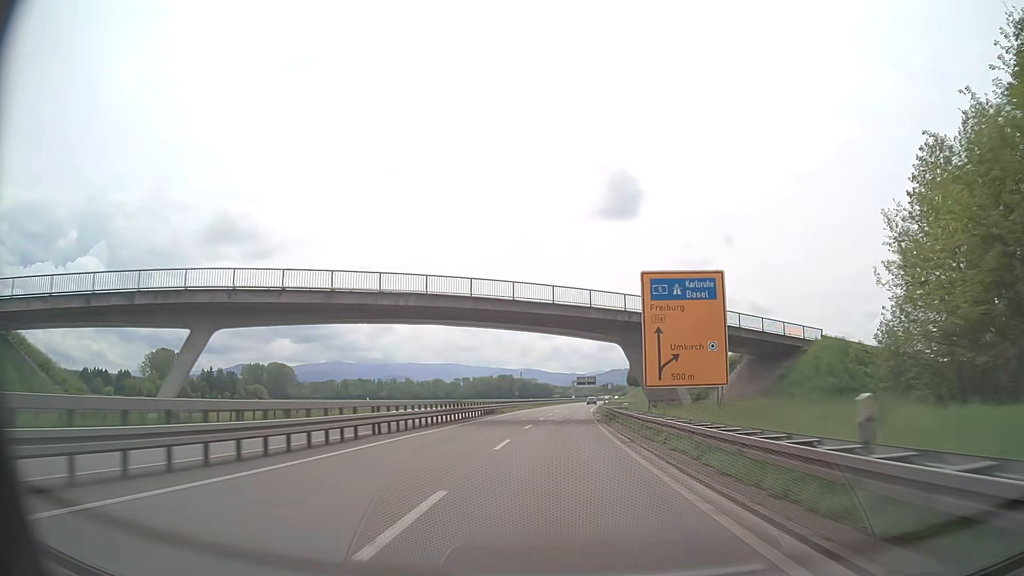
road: trunk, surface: asphalt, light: Day
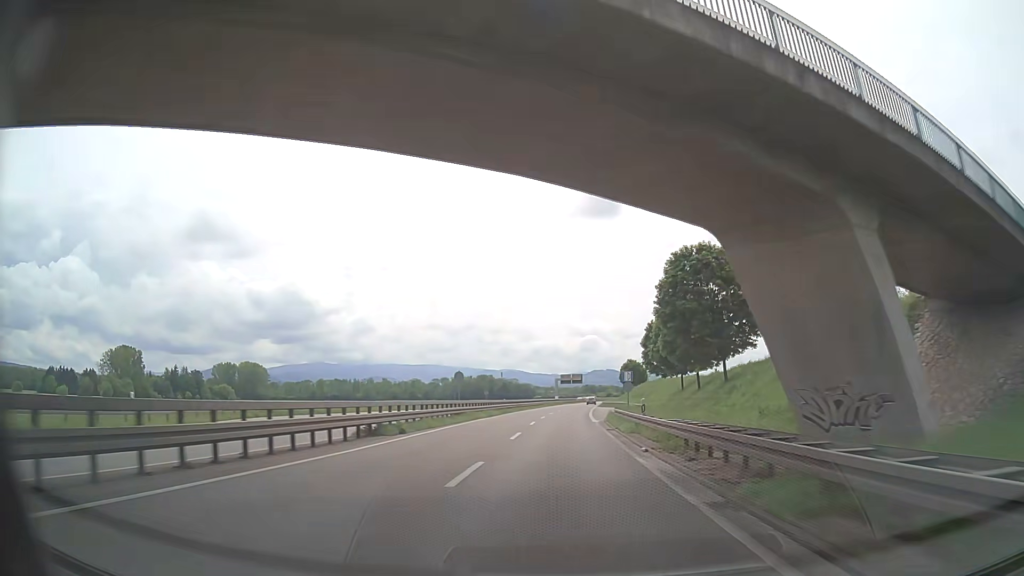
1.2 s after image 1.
(+0.4, +31.3) m; +2°
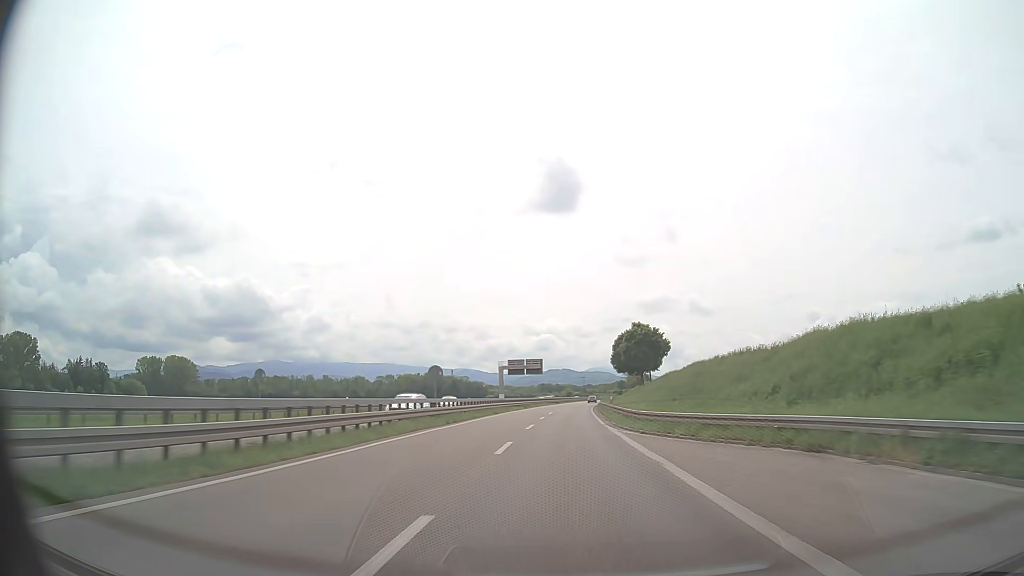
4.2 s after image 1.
(+2.0, +78.2) m; +4°
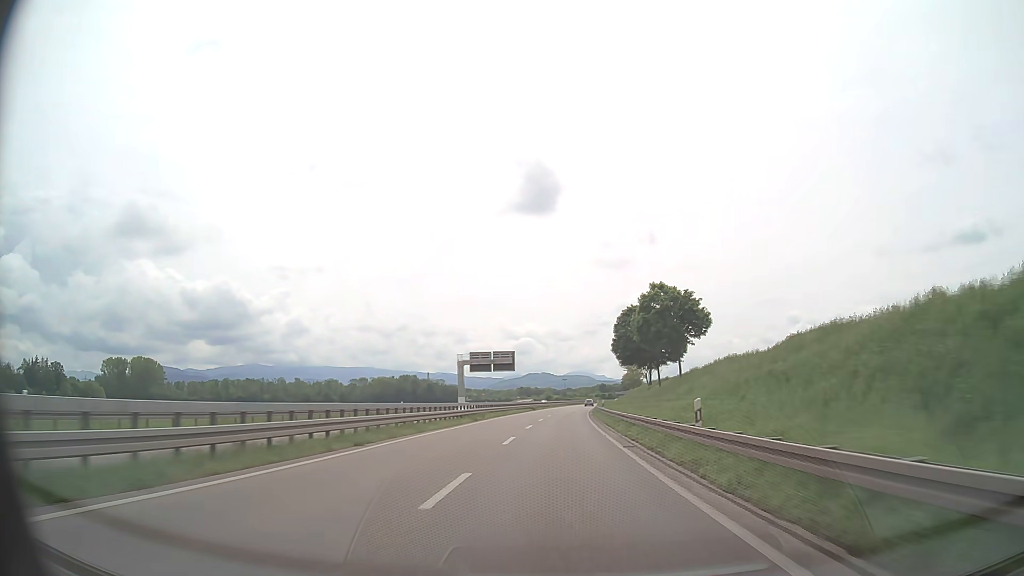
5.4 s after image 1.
(+0.3, +31.2) m; +1°
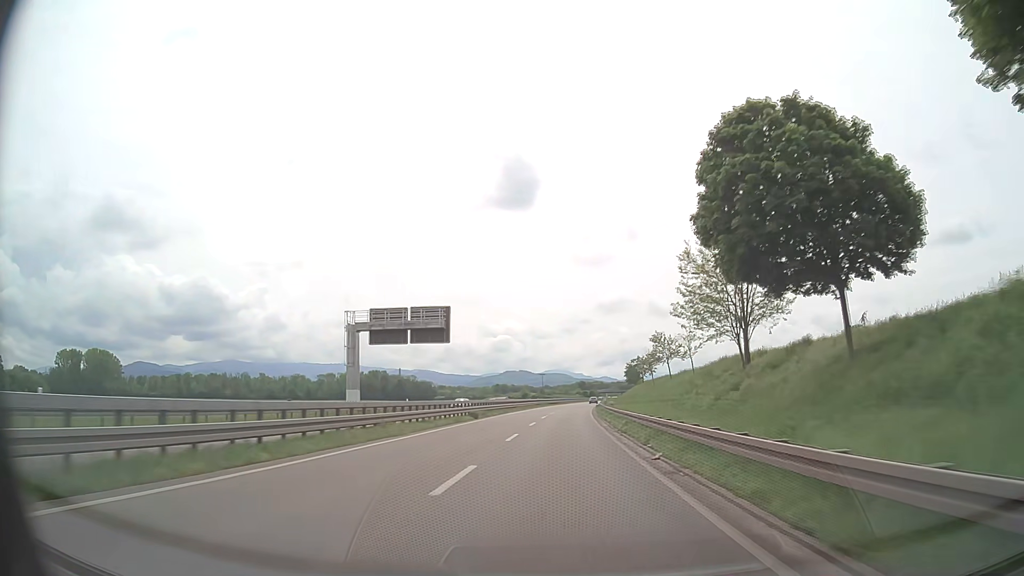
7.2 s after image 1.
(+0.9, +46.9) m; +2°
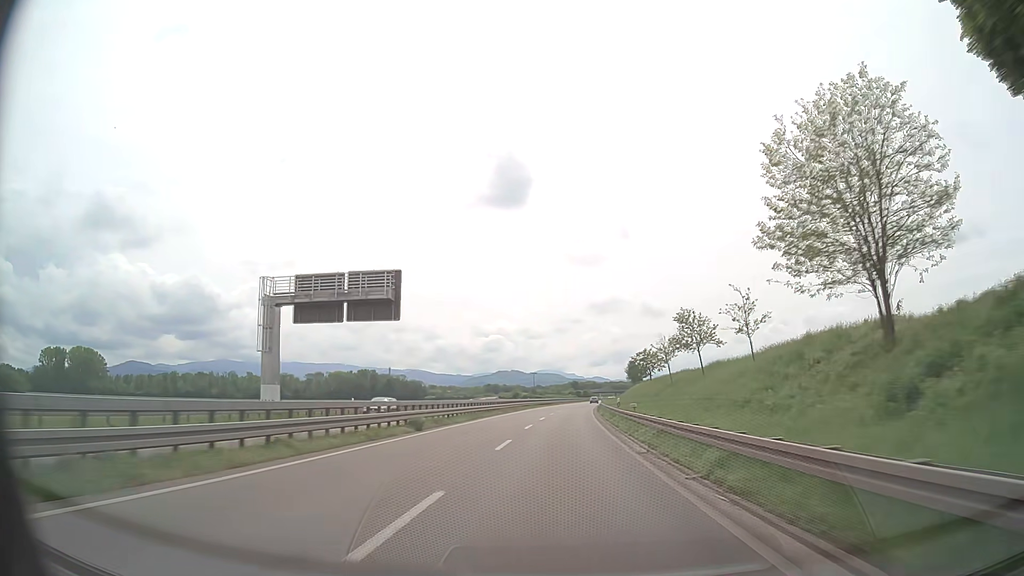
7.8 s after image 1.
(+0.1, +15.6) m; +1°
(0, +10) (0, +20) (0, +30) (+1, +40) (+1, +50) (+1, +60) (+2, +70) (+3, +80) (+3, +90) (+4, +100) m
